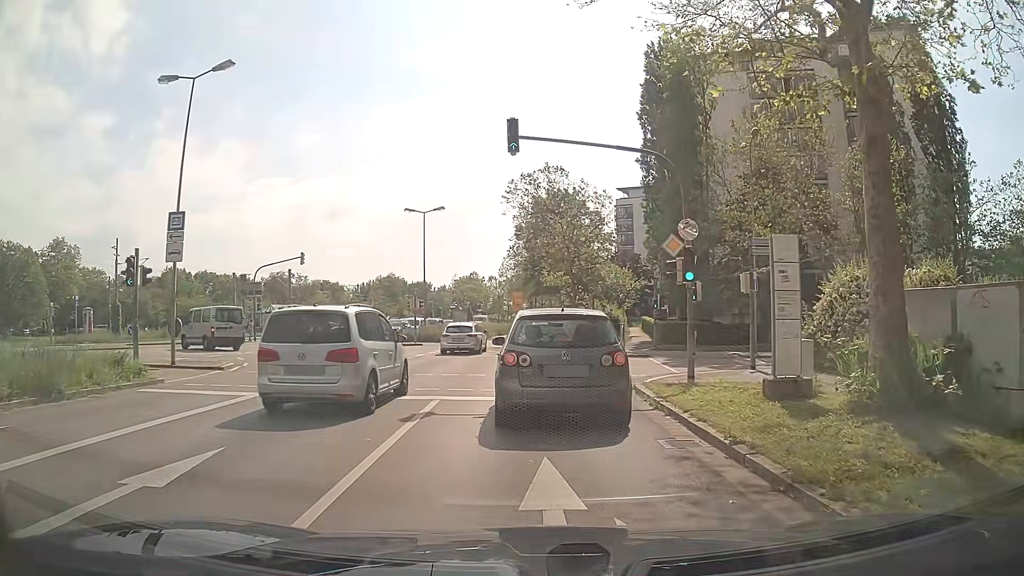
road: secondary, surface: asphalt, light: Day
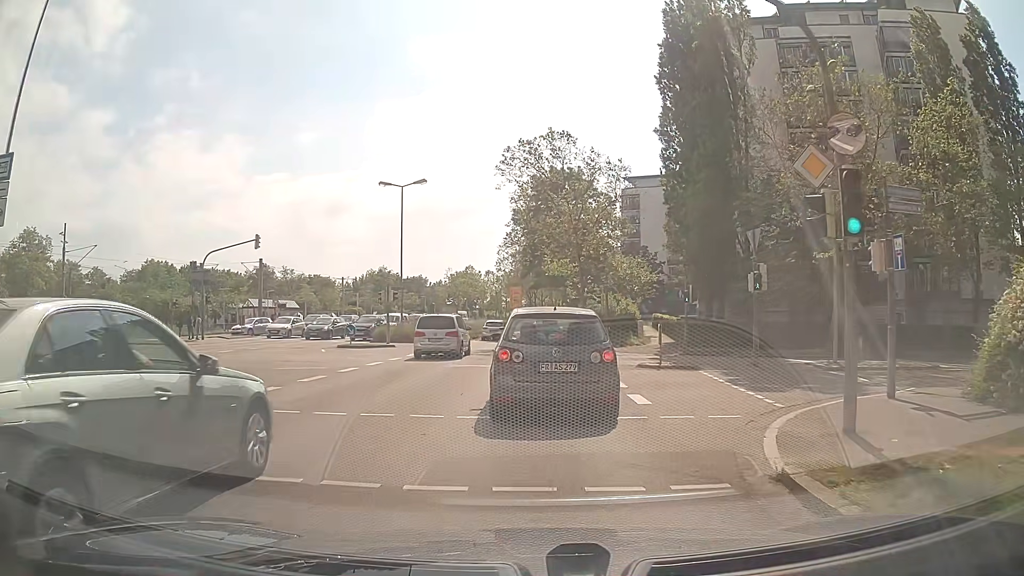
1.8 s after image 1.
(-0.1, +8.7) m; -1°
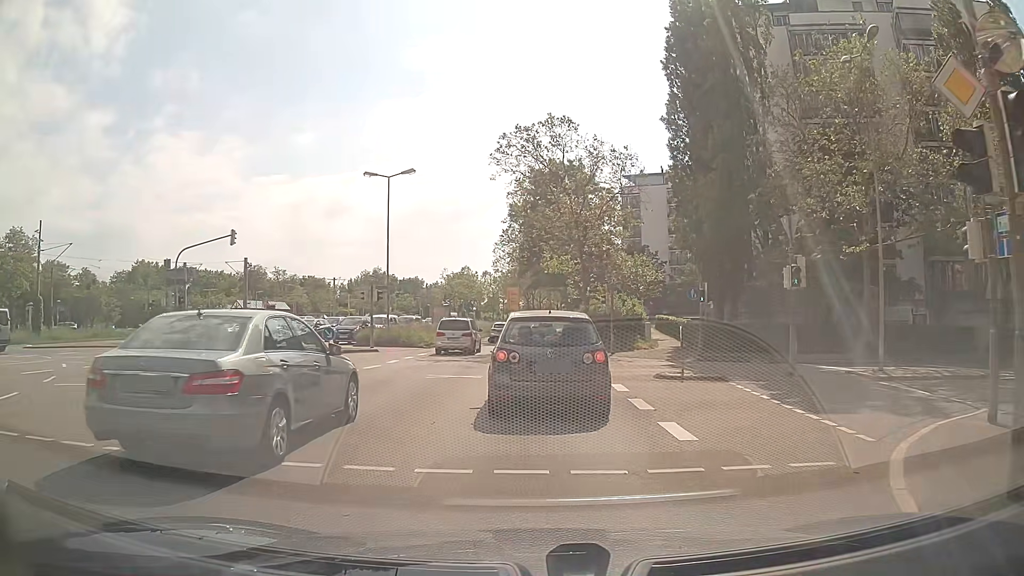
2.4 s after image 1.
(0.0, +3.4) m; +1°
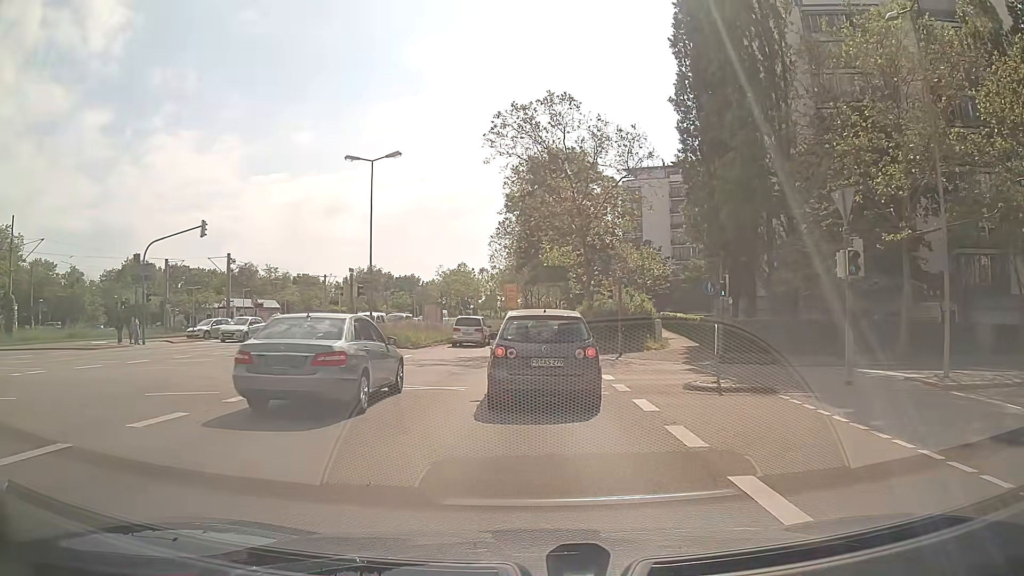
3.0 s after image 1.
(0.0, +3.6) m; 0°
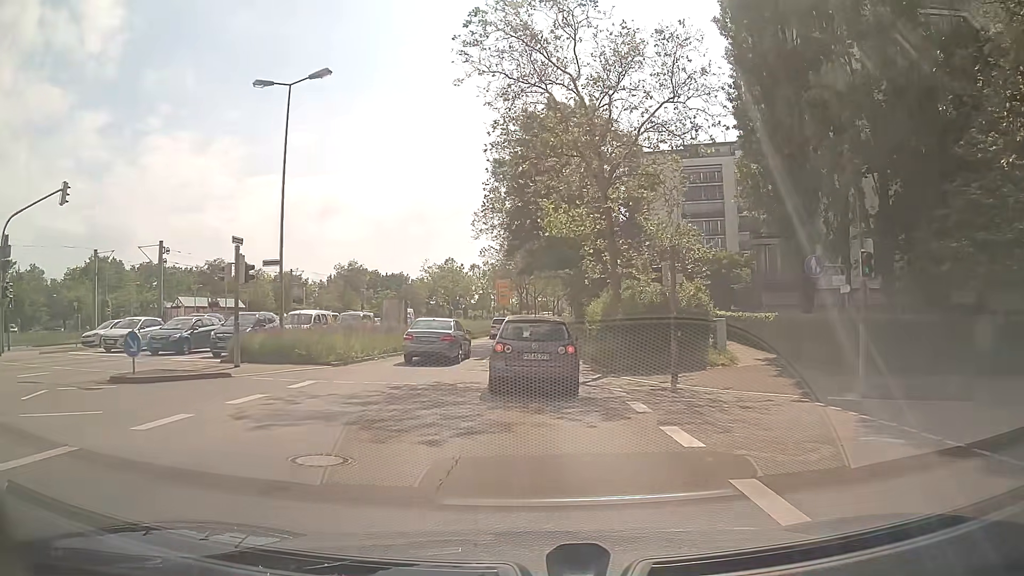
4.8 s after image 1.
(0.0, +12.1) m; 0°
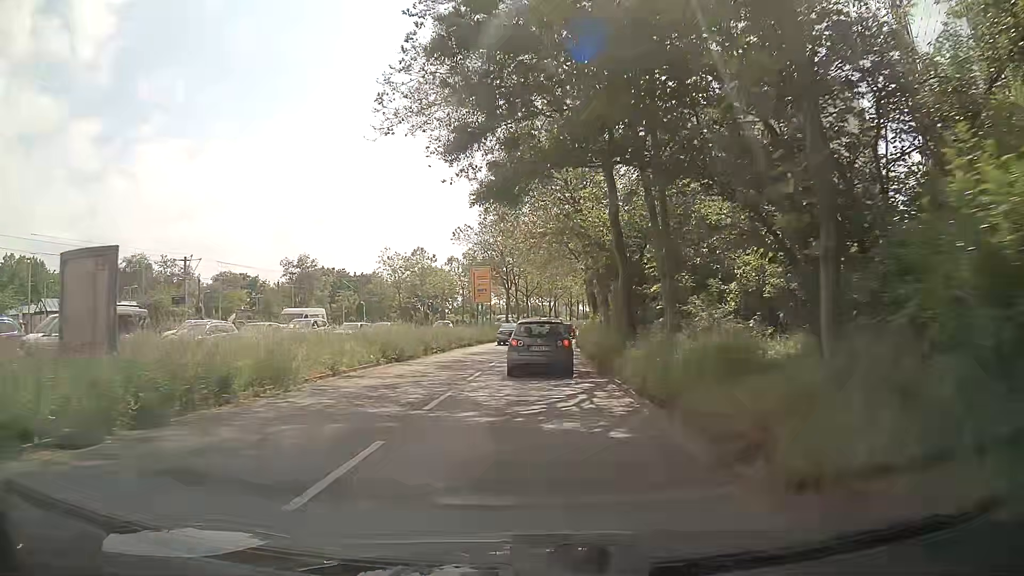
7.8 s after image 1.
(+0.1, +25.3) m; +1°
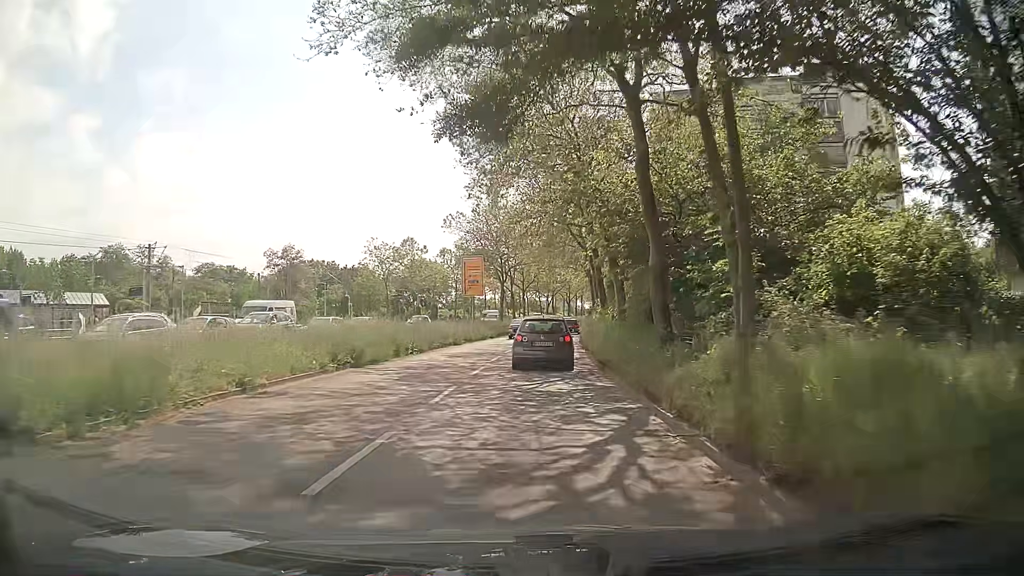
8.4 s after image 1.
(-0.1, +5.7) m; -1°
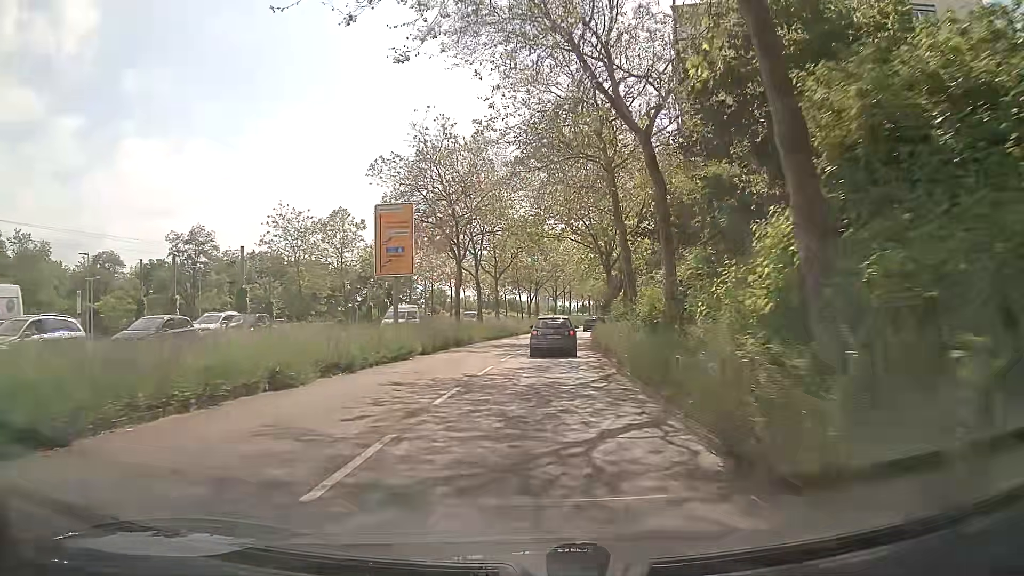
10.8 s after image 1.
(+0.8, +24.4) m; +2°
(0, +10) (0, +20) (+1, +30) (+2, +40) (+3, +50) (+4, +60) (+6, +70) (+7, +80) (+9, +89) (+11, +99) m
